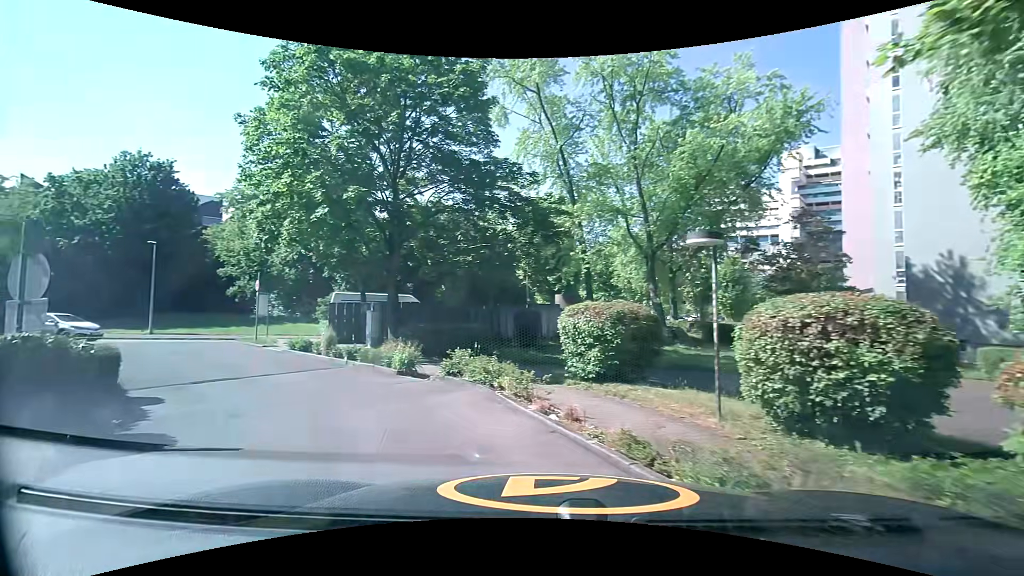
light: Day
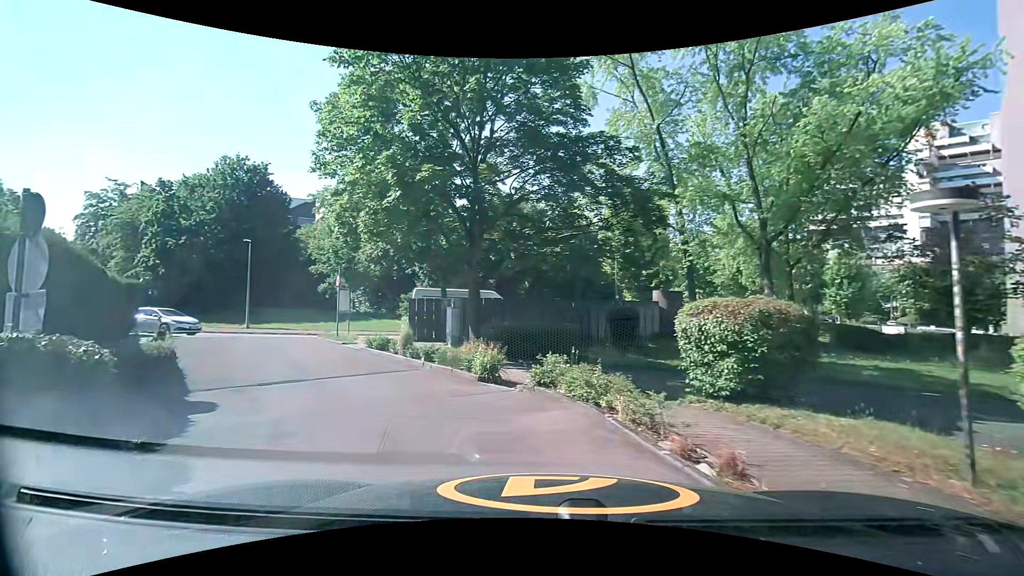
(-0.1, +1.9) m; -9°
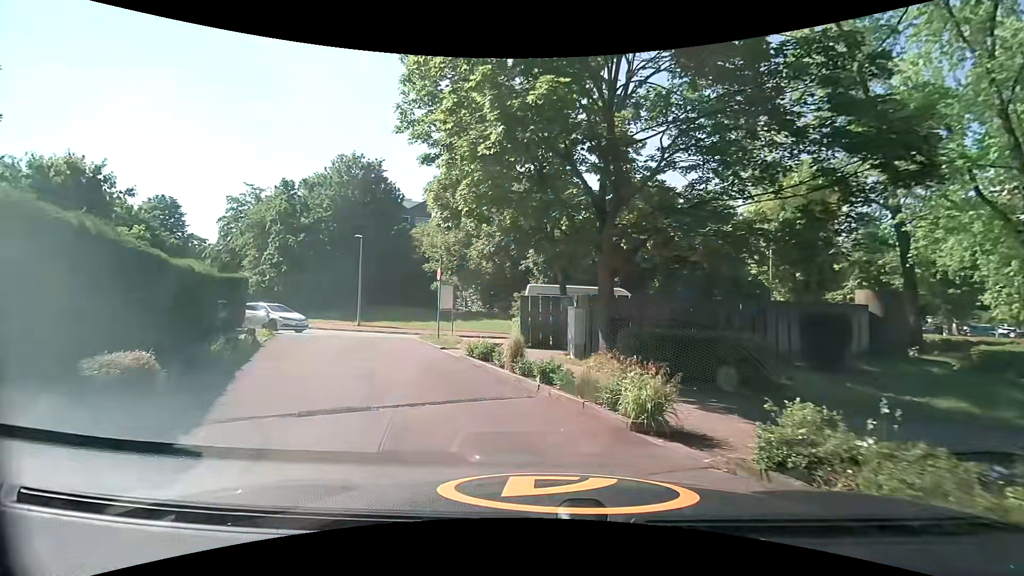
(-0.5, +4.0) m; -14°
